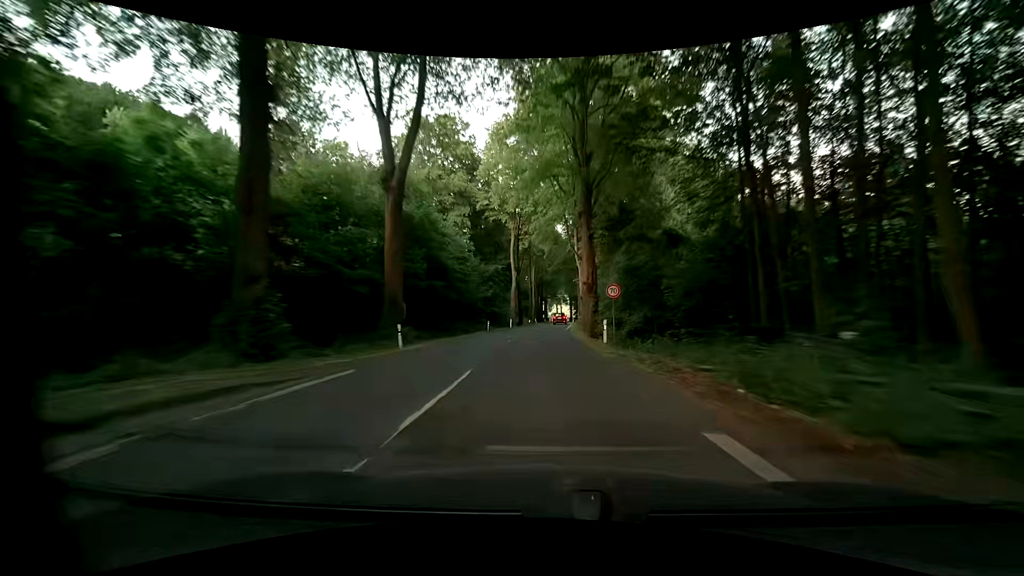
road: secondary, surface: asphalt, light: Day
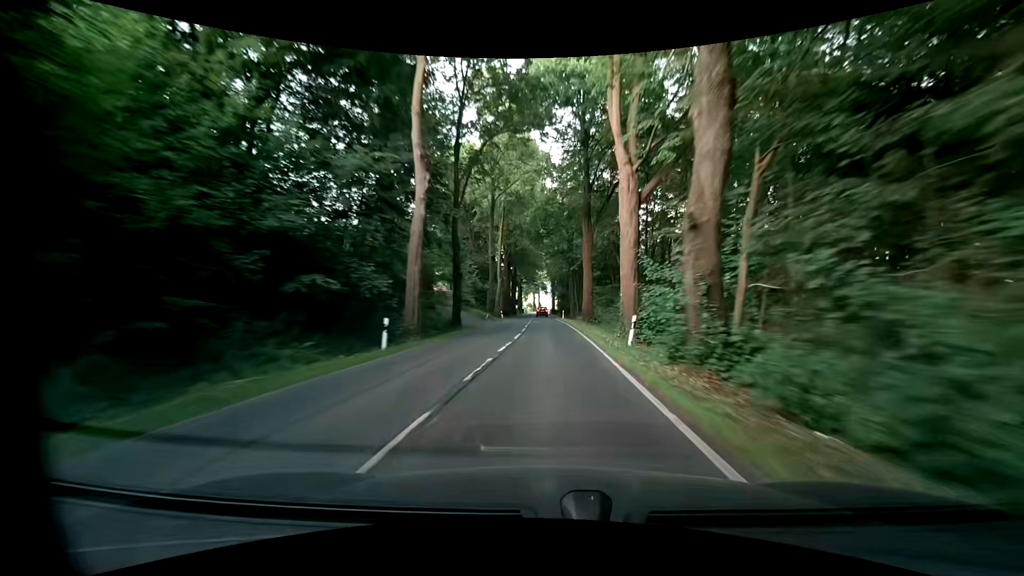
(-0.1, +42.8) m; +1°
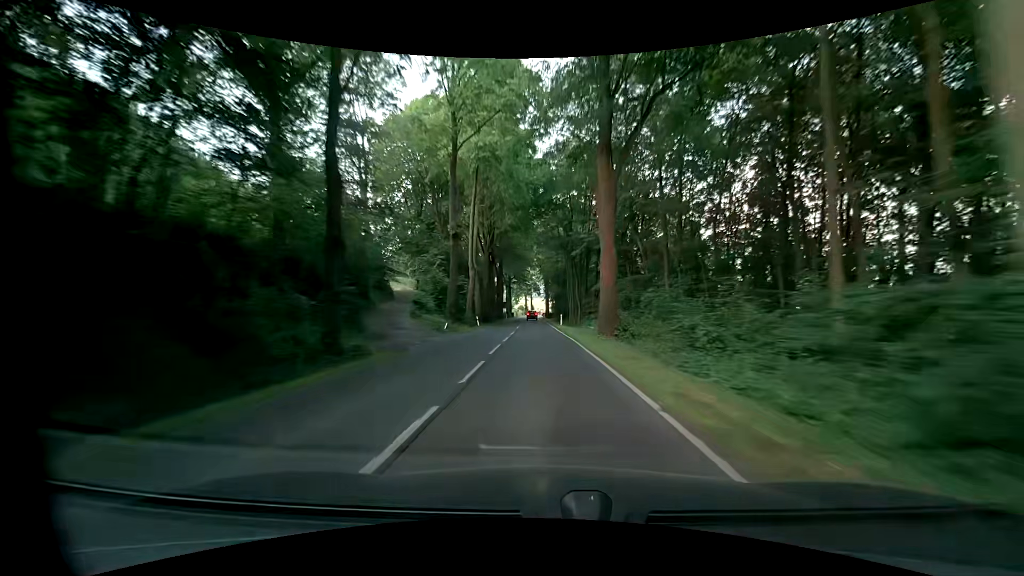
(+0.7, +17.7) m; +3°
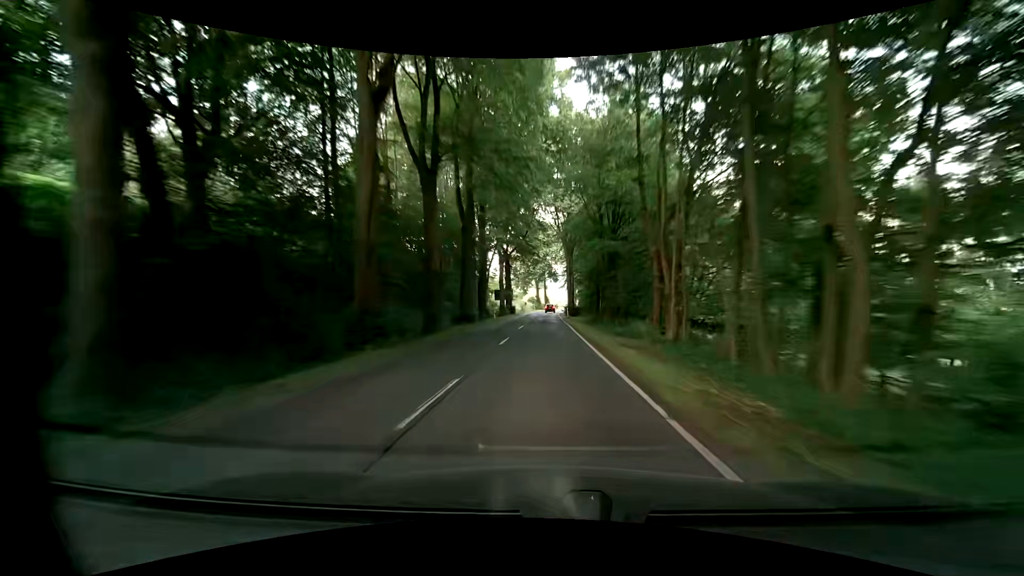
(-1.2, +46.9) m; -3°
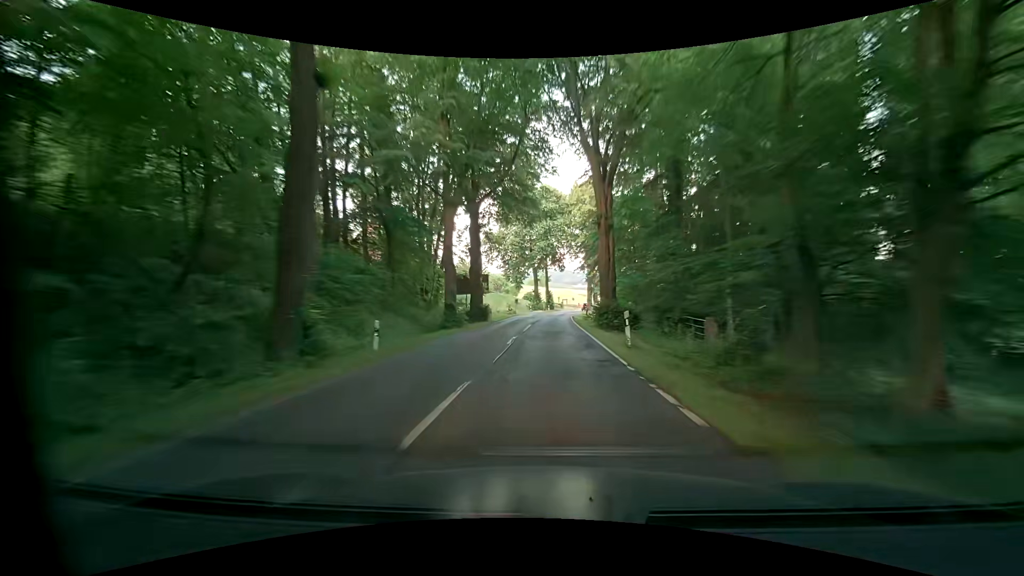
(+0.3, +36.6) m; 0°
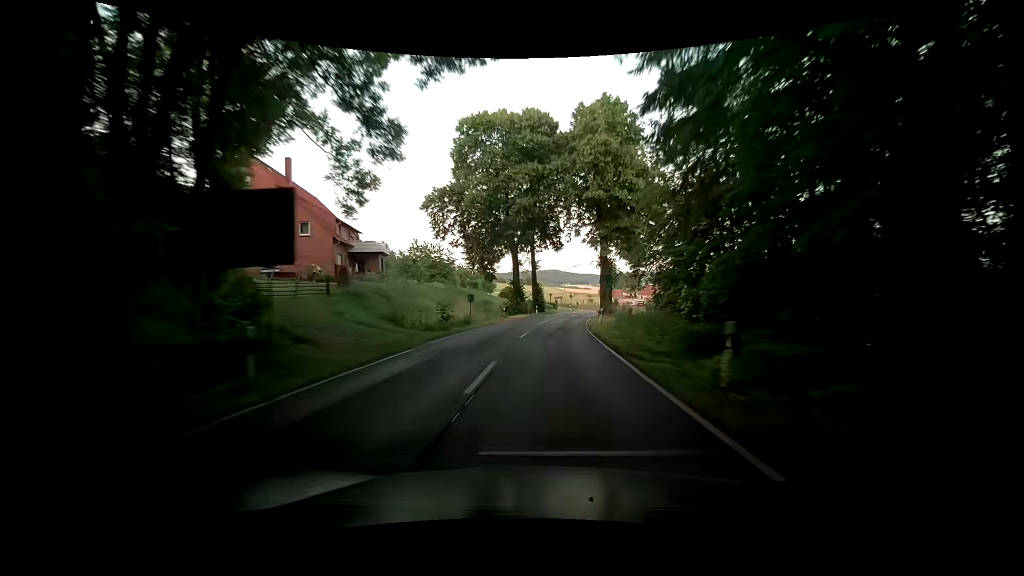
(+0.4, +32.9) m; -1°
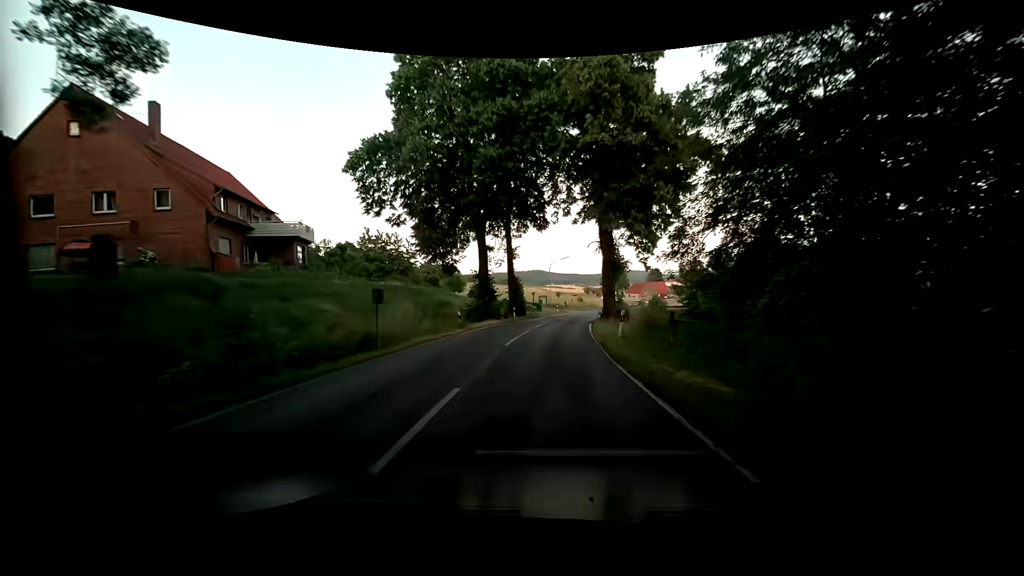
(+0.4, +15.2) m; +3°
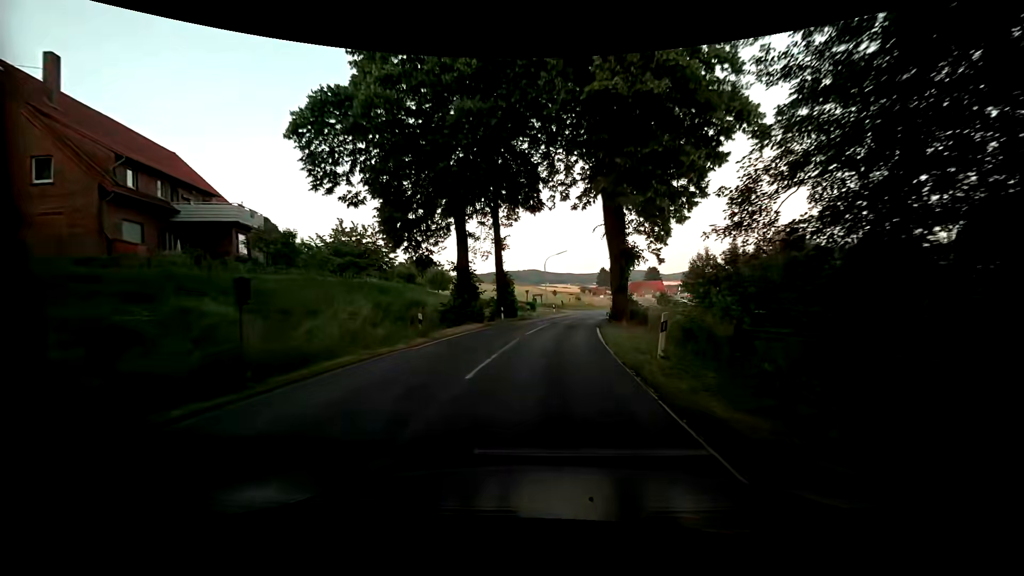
(+0.1, +7.3) m; +1°
